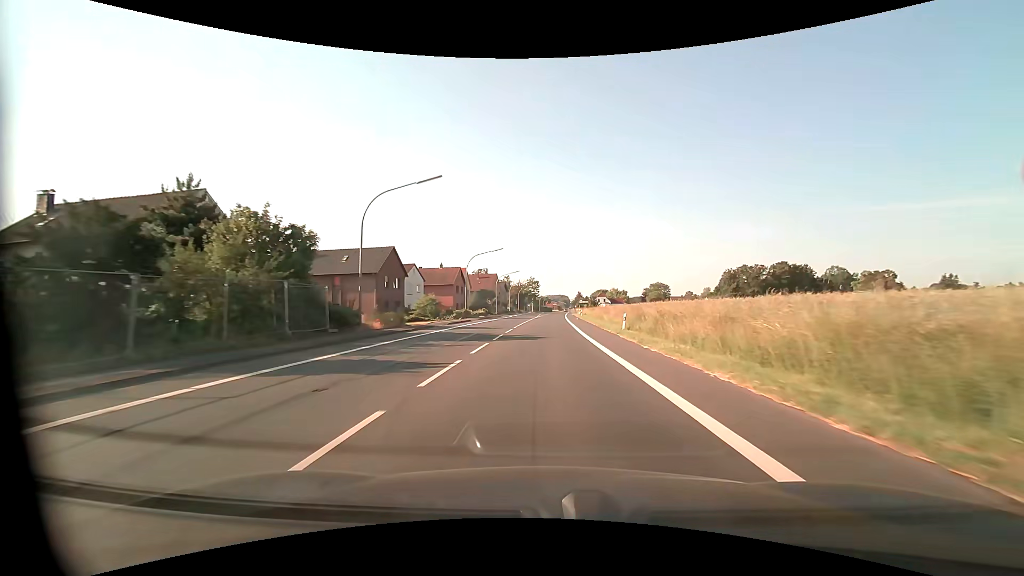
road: primary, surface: asphalt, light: Day
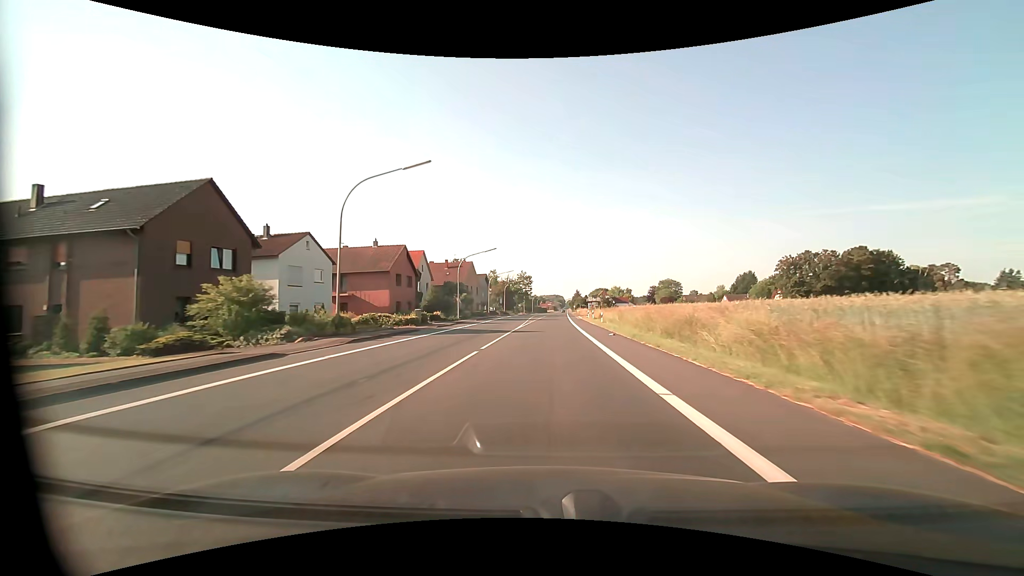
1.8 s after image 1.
(+0.2, +34.4) m; +1°
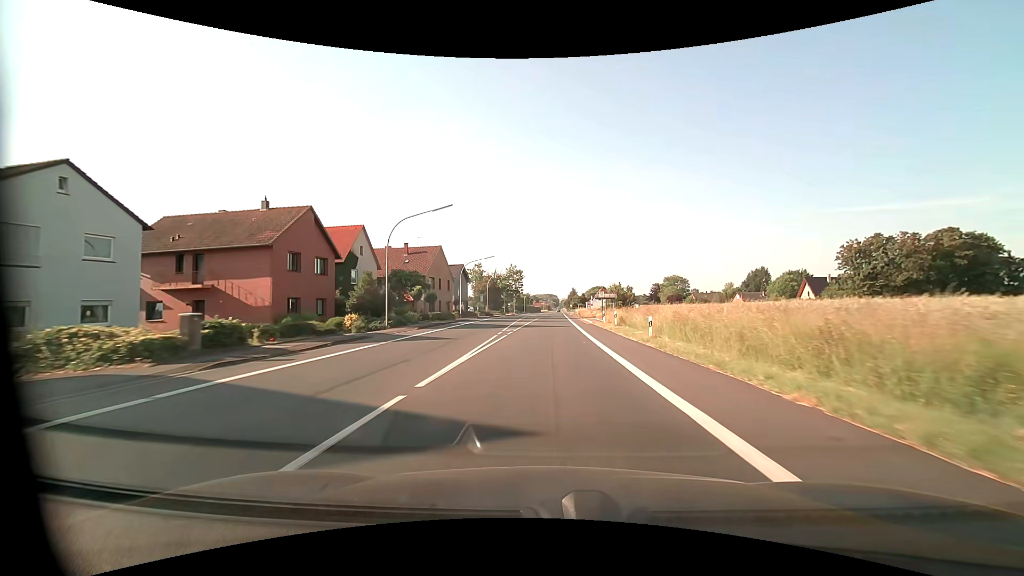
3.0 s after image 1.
(+0.1, +23.0) m; +1°
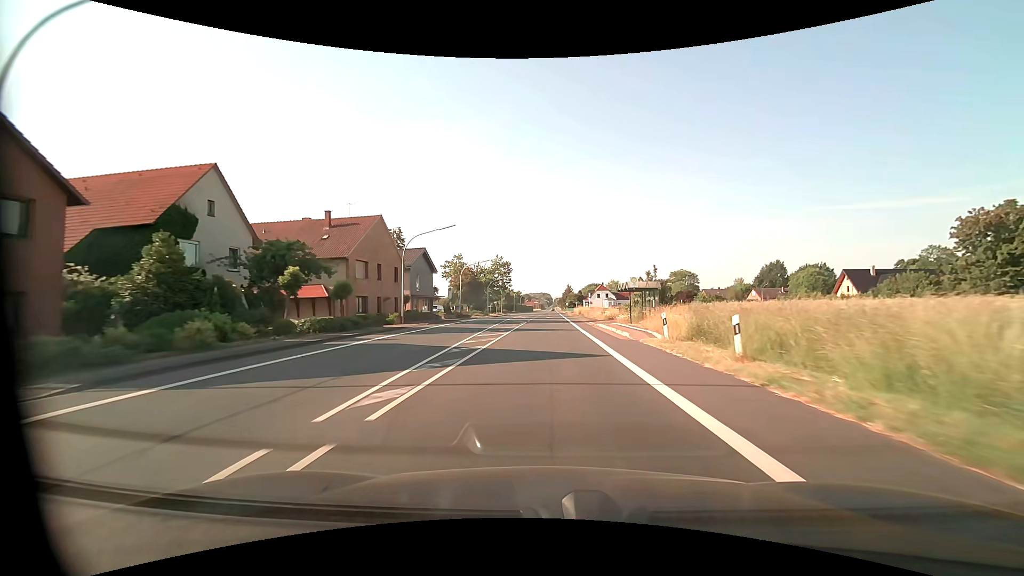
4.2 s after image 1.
(+0.2, +23.0) m; +1°
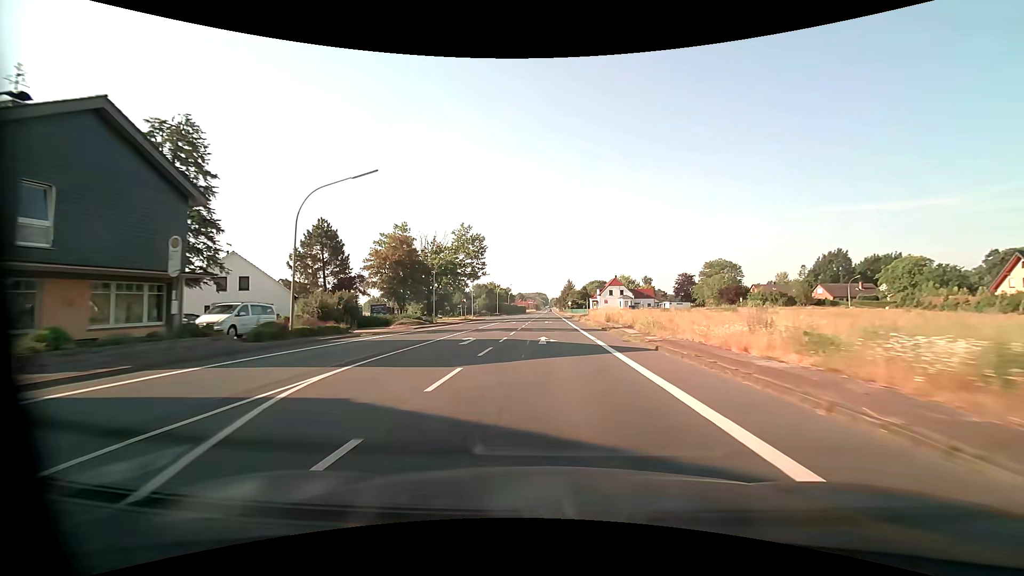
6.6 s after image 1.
(+0.2, +46.0) m; 0°
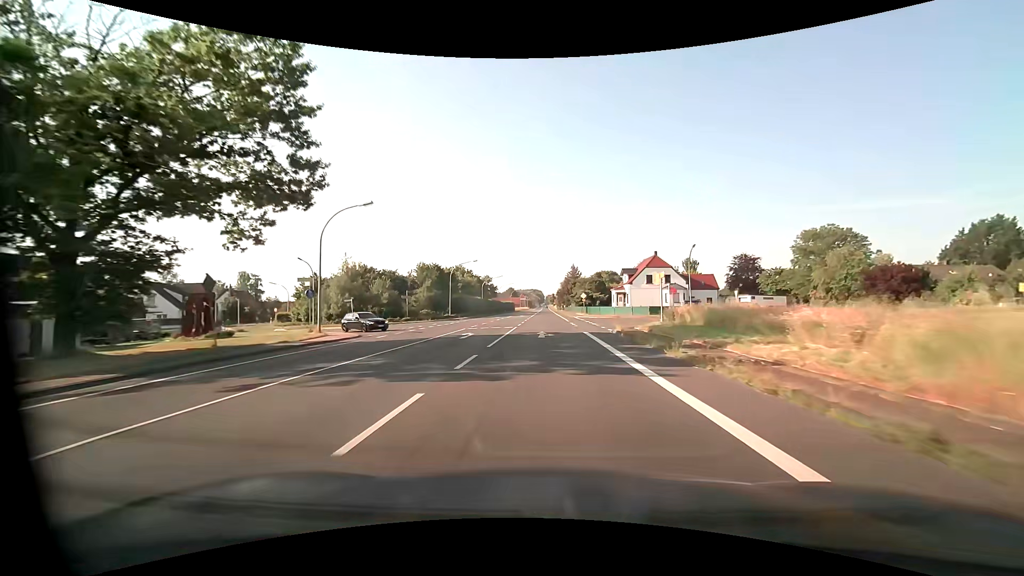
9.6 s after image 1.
(+0.2, +57.5) m; 0°
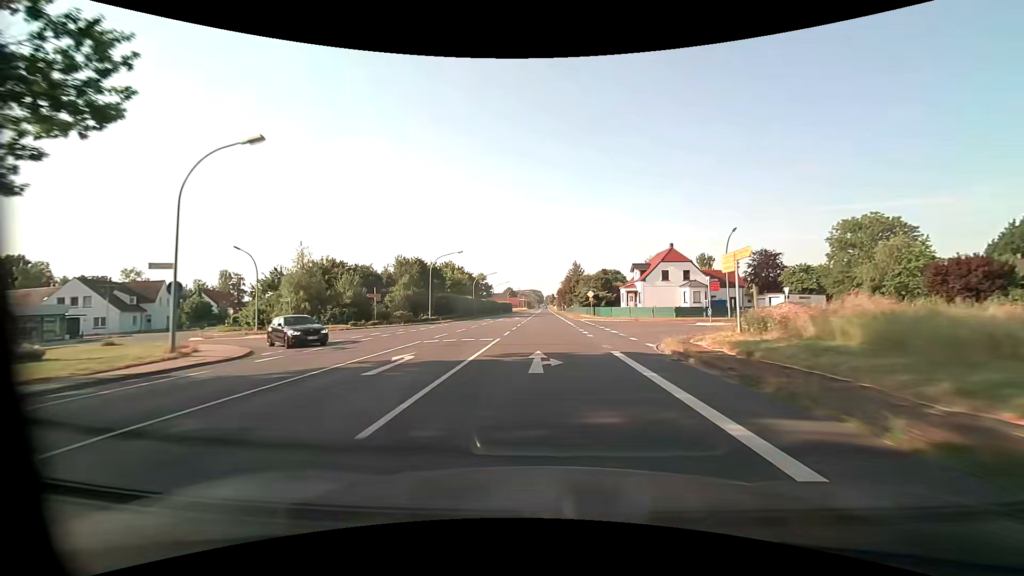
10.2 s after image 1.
(0.0, +11.5) m; 0°
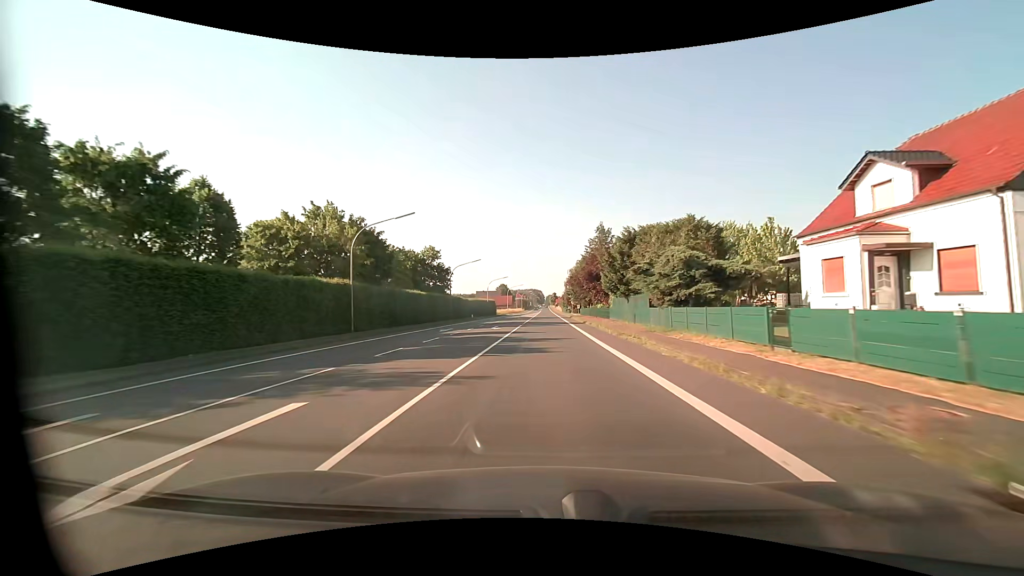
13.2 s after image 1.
(-0.1, +57.4) m; 0°
(0, +10) (0, +20) (0, +30) (0, +40) (0, +50) (0, +60) (0, +70) (0, +80) (0, +90) (0, +100) m
